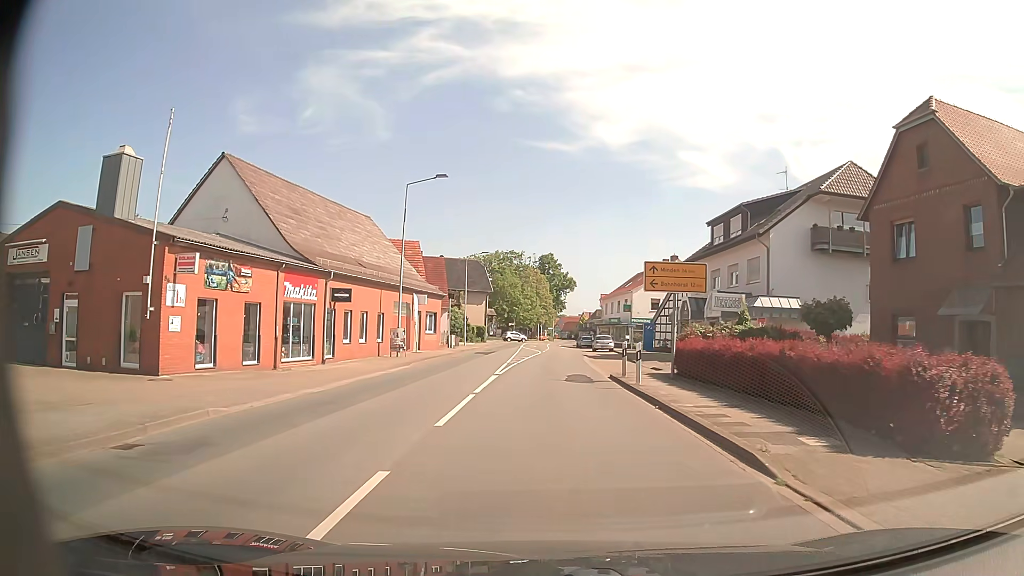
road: secondary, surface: asphalt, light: Day
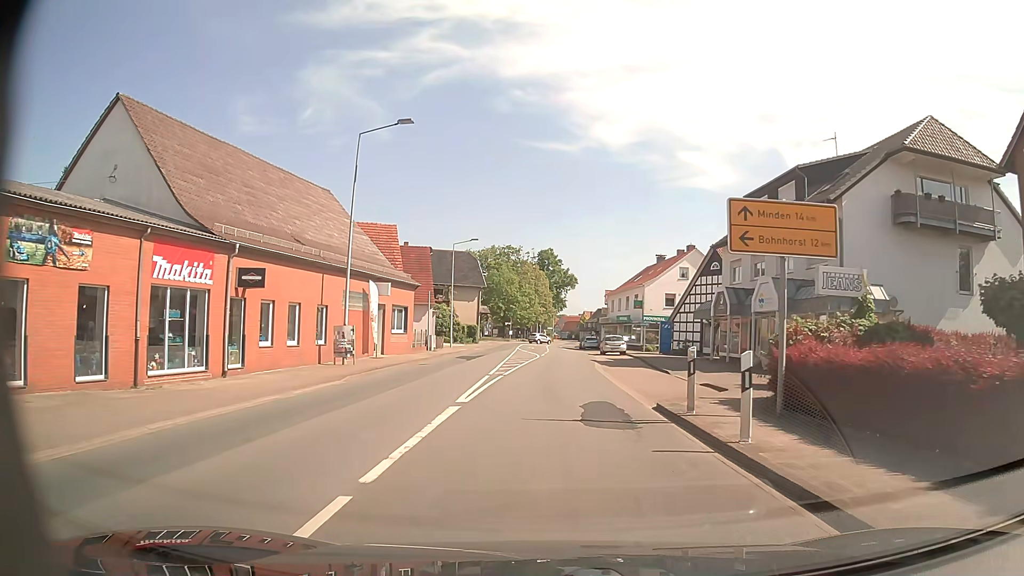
(+0.1, +9.6) m; +1°
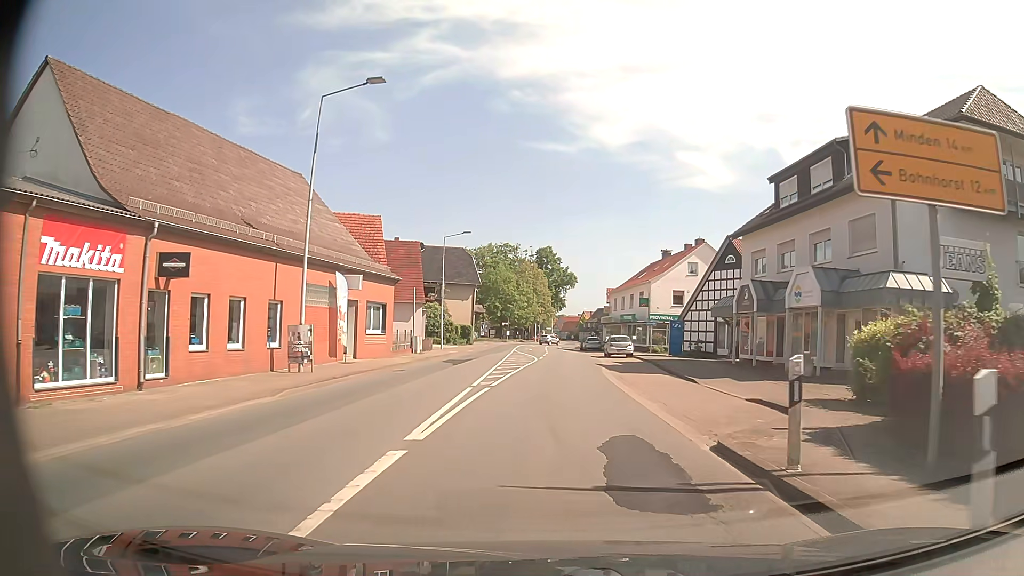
(0.0, +4.7) m; 0°
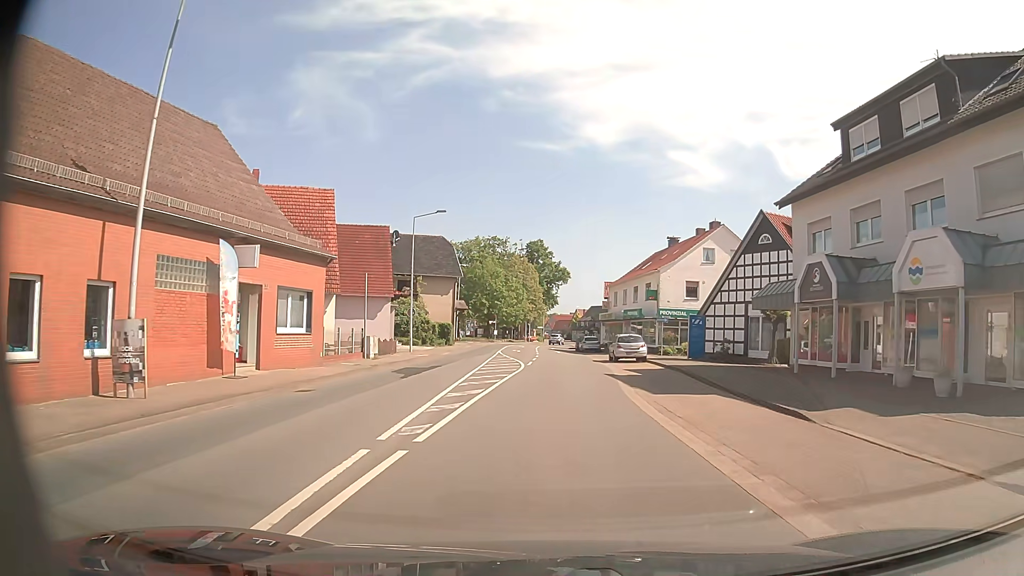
(0.0, +9.4) m; 0°
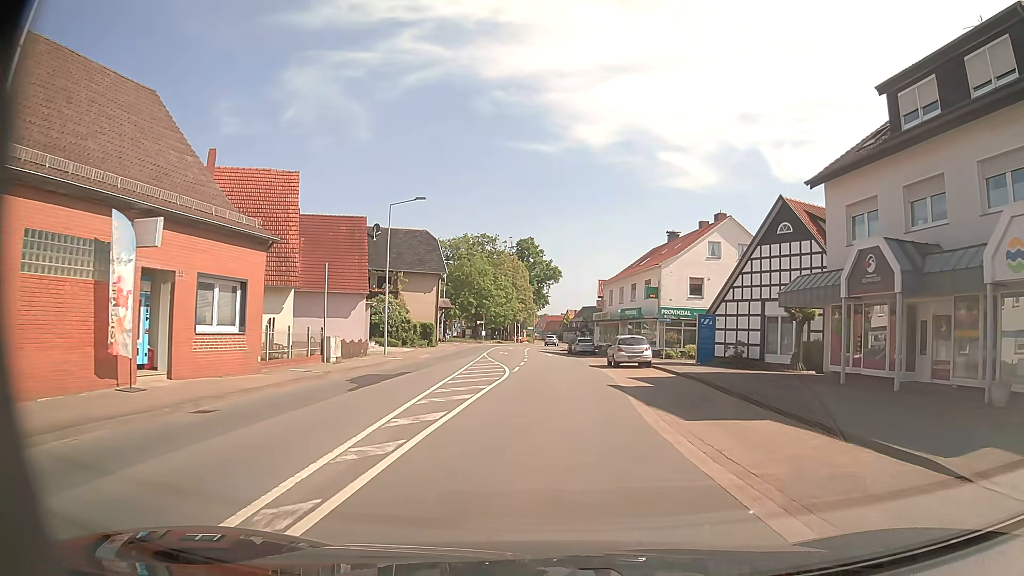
(+0.1, +4.7) m; +2°
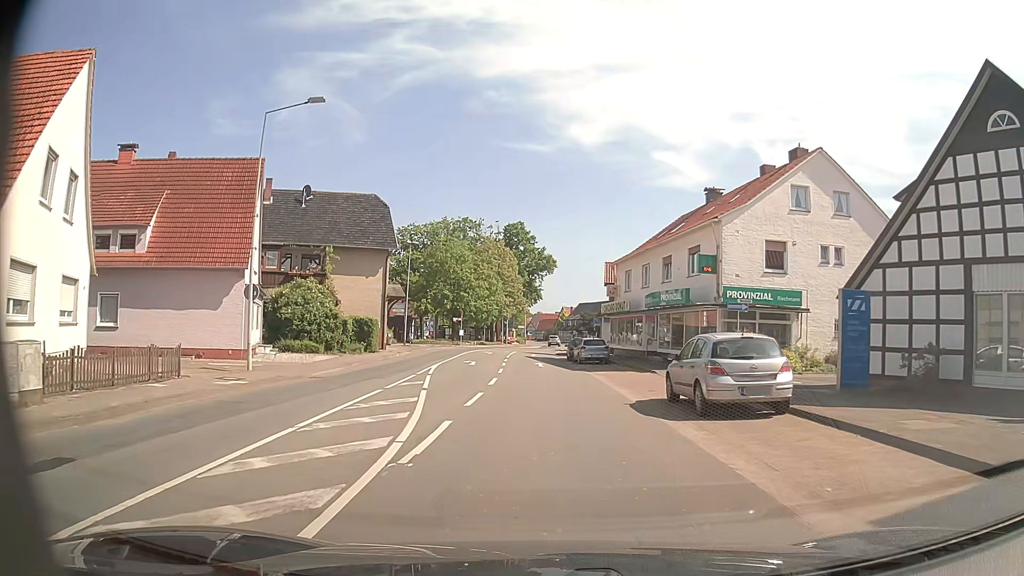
(+0.1, +18.6) m; +1°
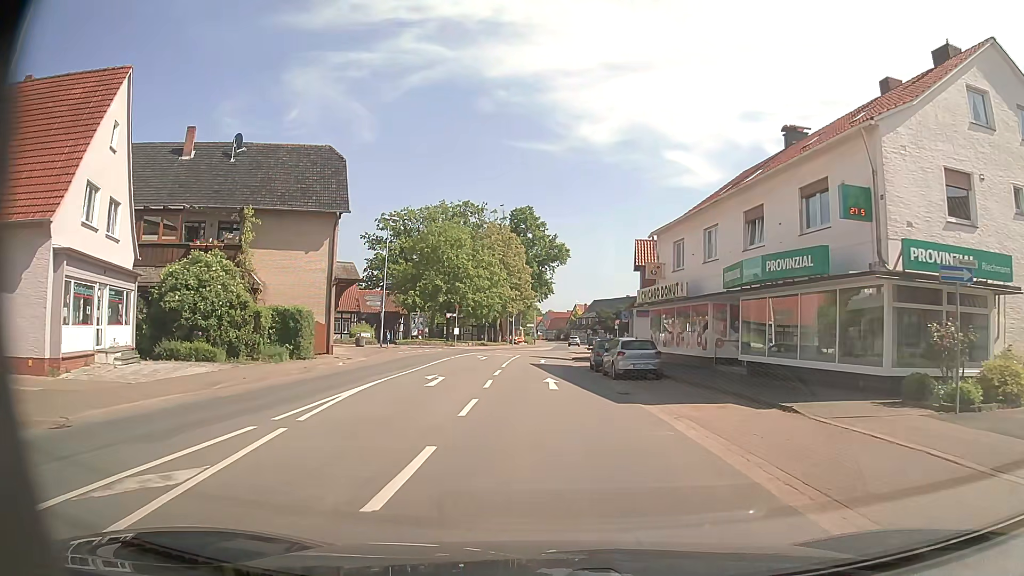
(-0.2, +14.0) m; -2°
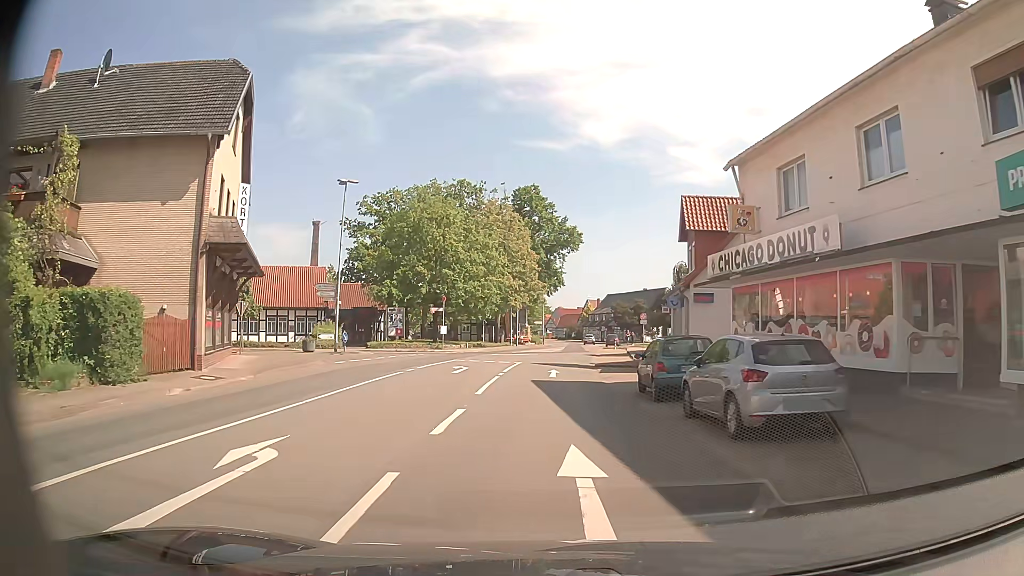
(0.0, +14.1) m; -1°
(0, +10) (0, +20) (0, +30) (+1, +40) (+2, +50) (+2, +60) (+3, +70) (+4, +80) (+5, +90) (+6, +100) m
